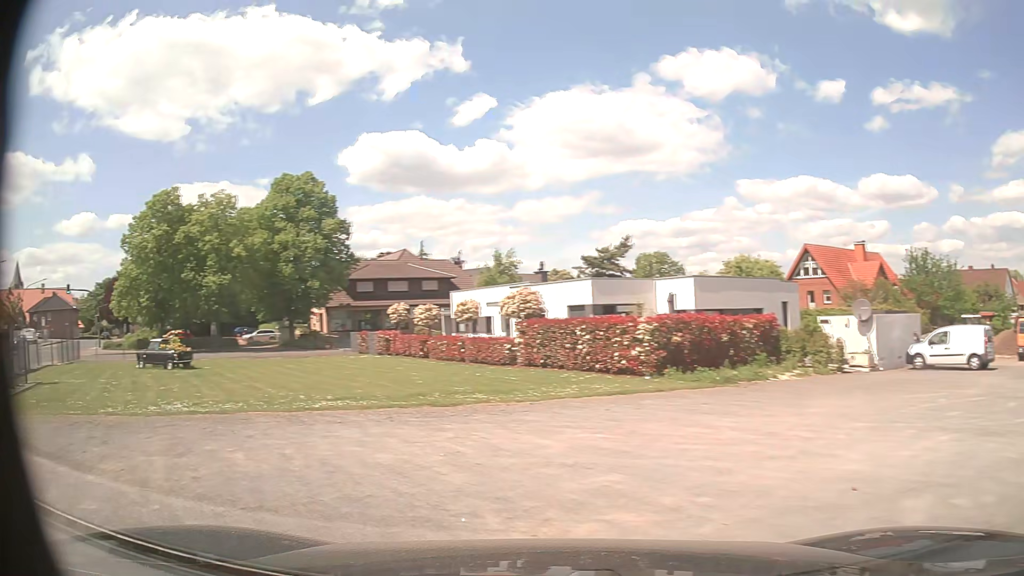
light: Day
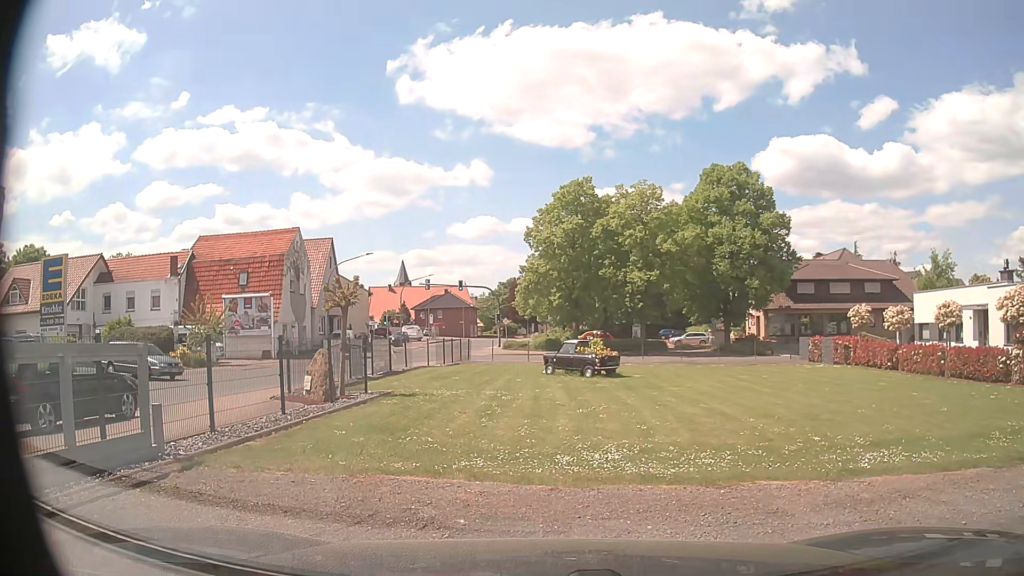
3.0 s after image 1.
(-1.8, +5.0) m; -32°
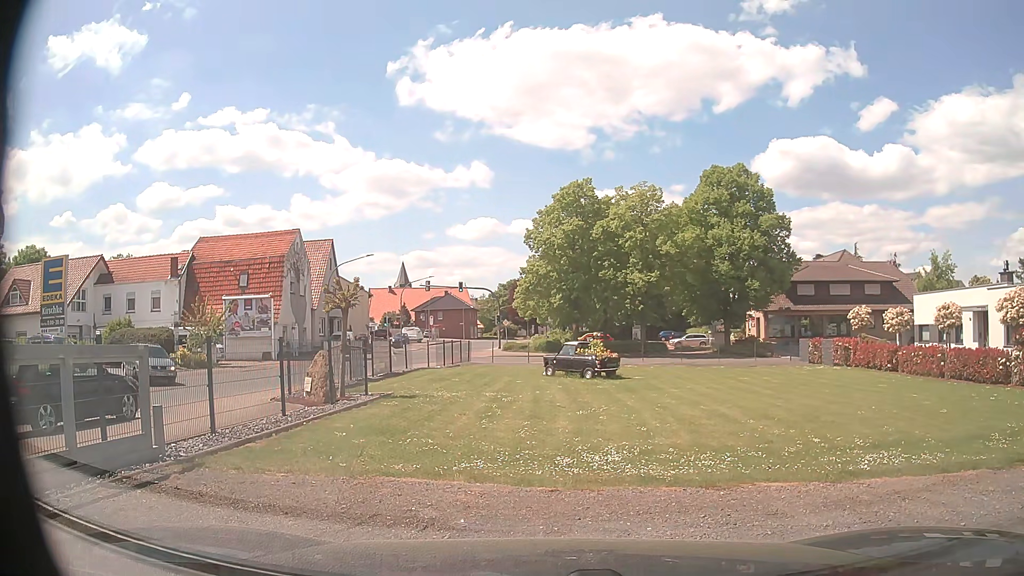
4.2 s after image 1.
(0.0, +0.1) m; 0°
